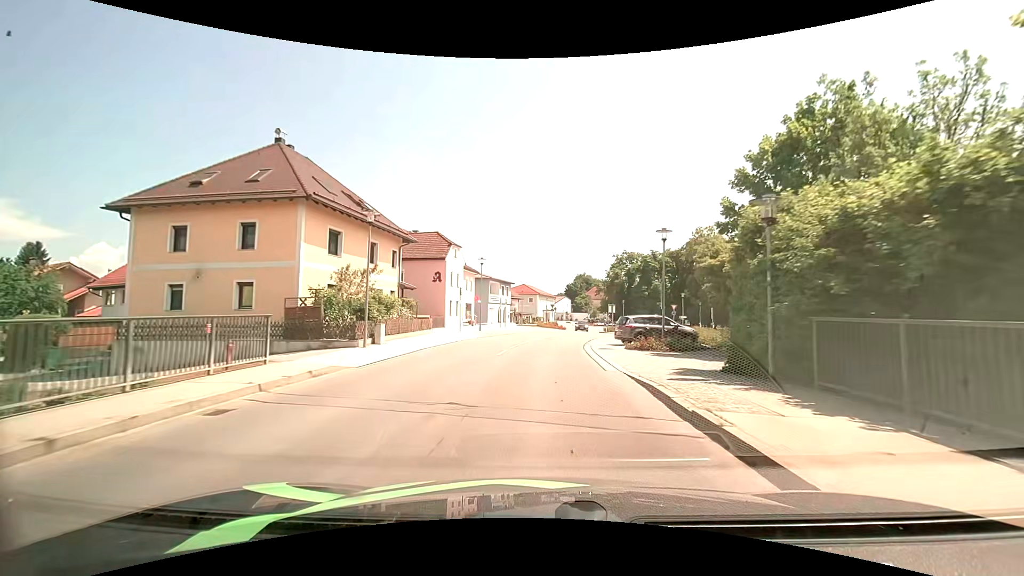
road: secondary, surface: asphalt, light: Day
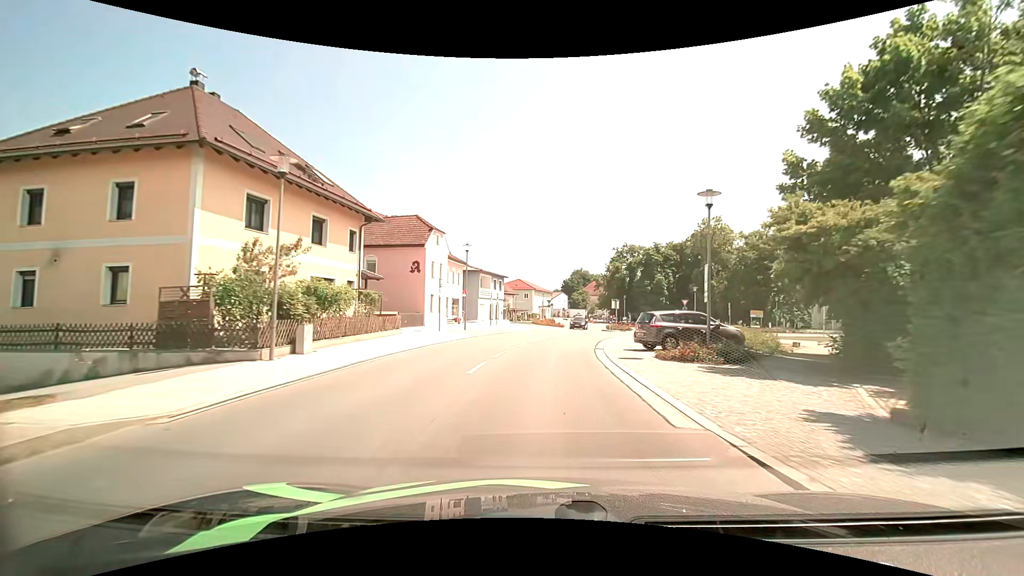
(0.0, +6.8) m; 0°
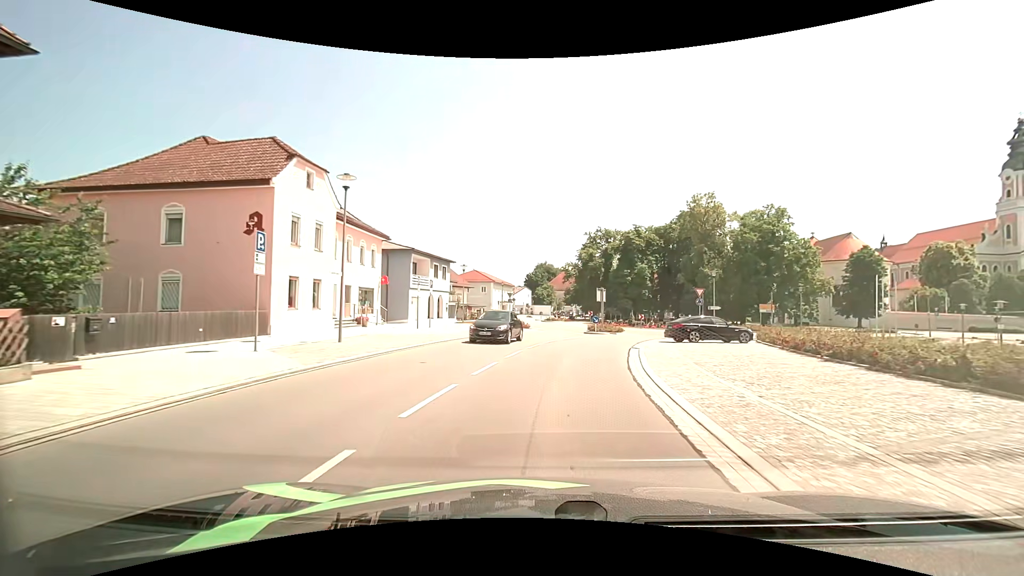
(+0.6, +18.1) m; +4°
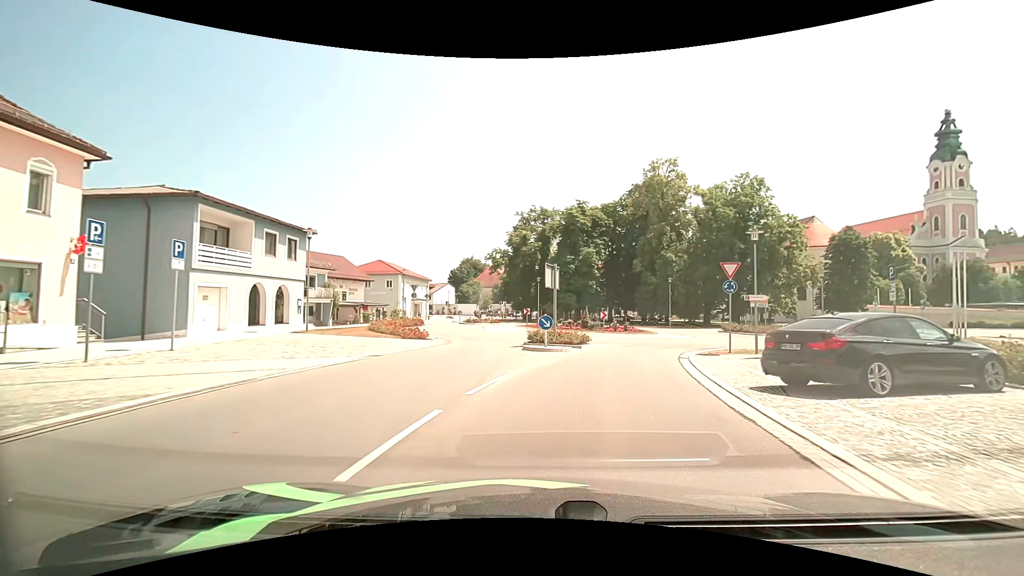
(+1.2, +20.0) m; +9°
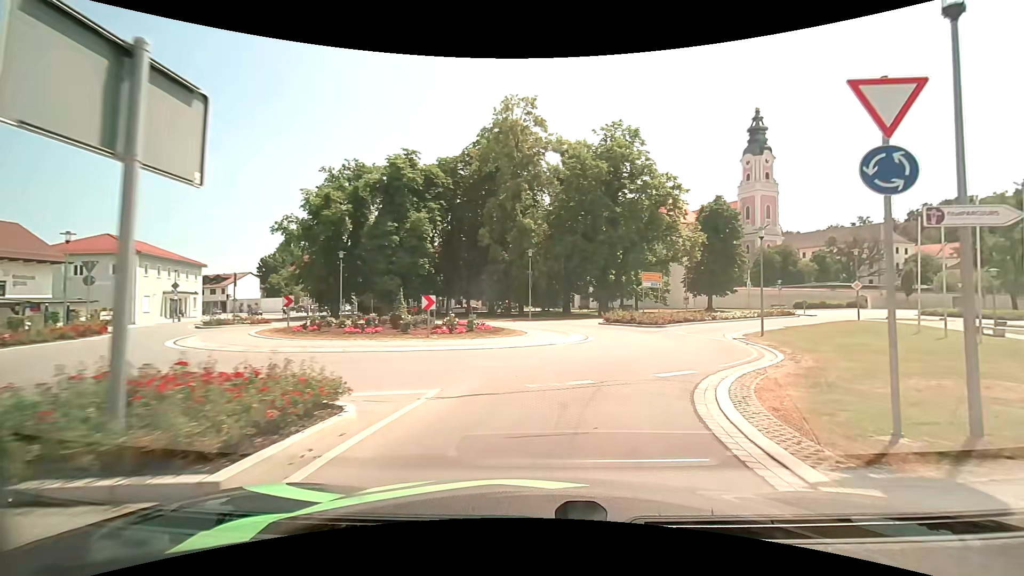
(+2.4, +18.7) m; +18°
